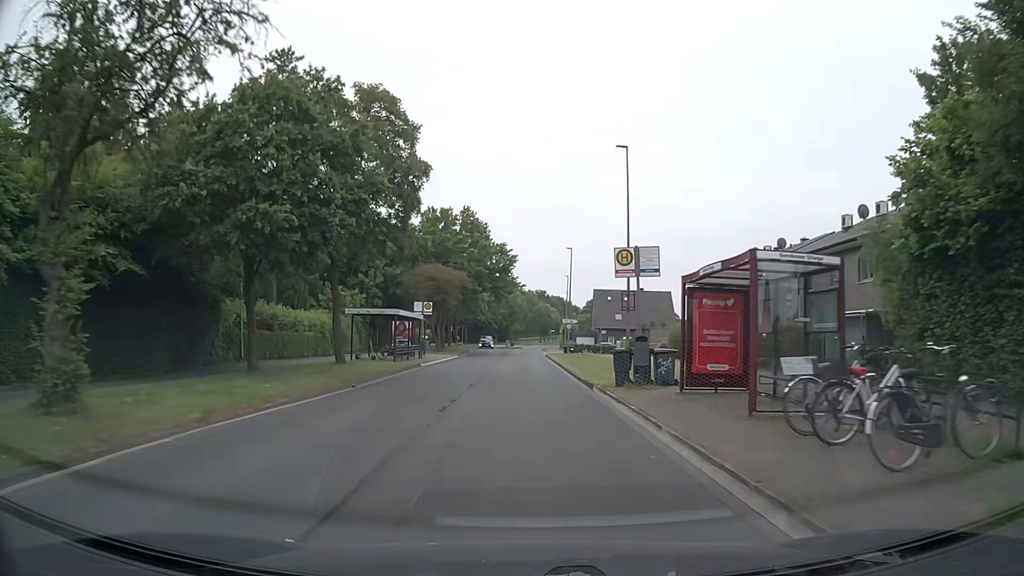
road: tertiary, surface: asphalt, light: Day
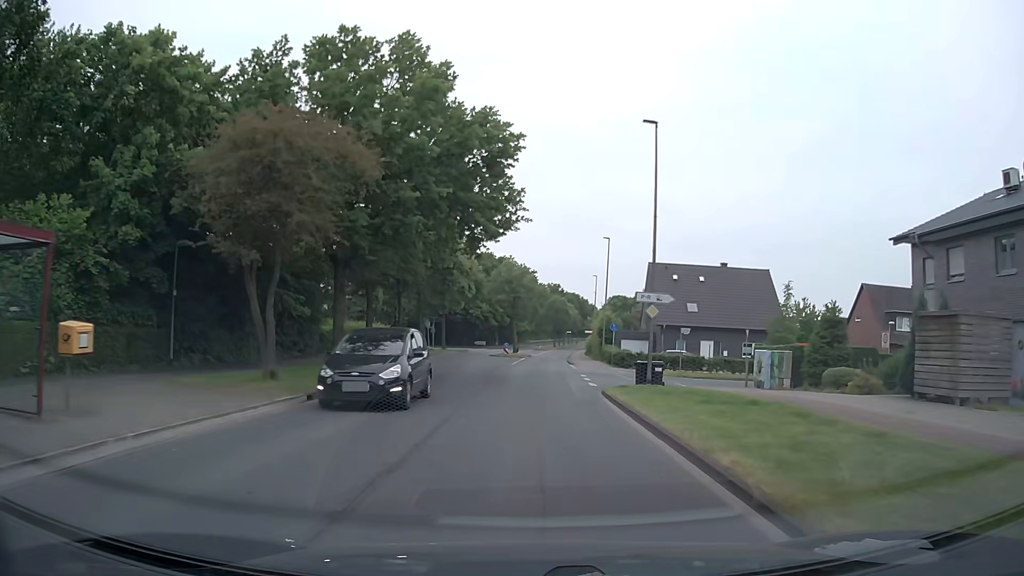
(-0.3, +38.3) m; -1°
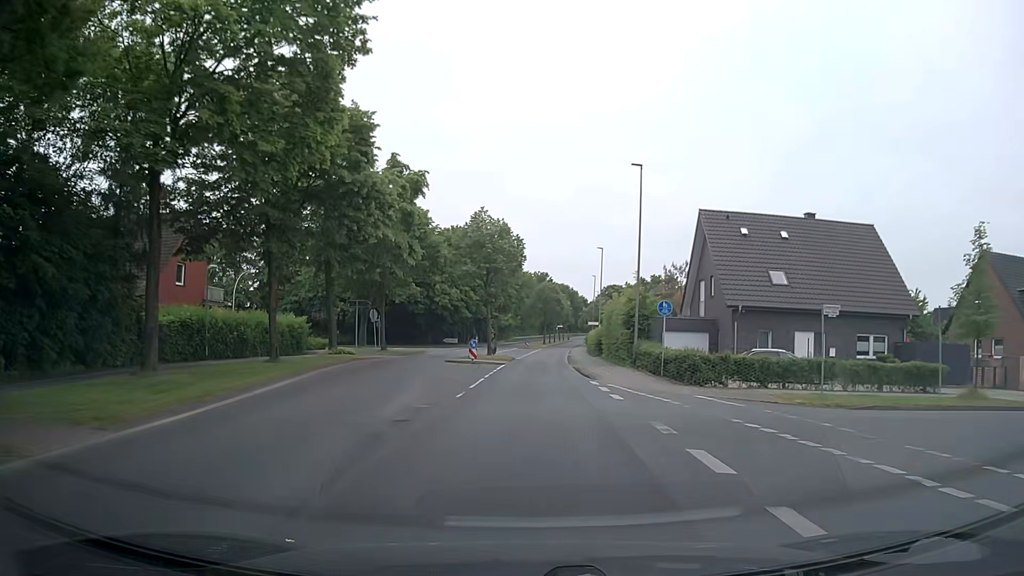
(+0.4, +23.0) m; +2°
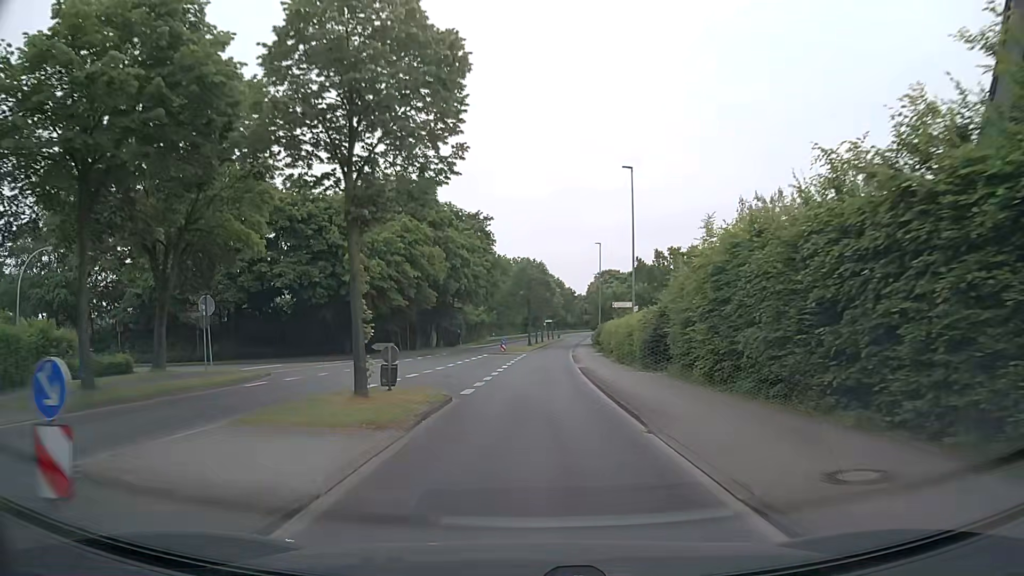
(+0.4, +30.6) m; +1°
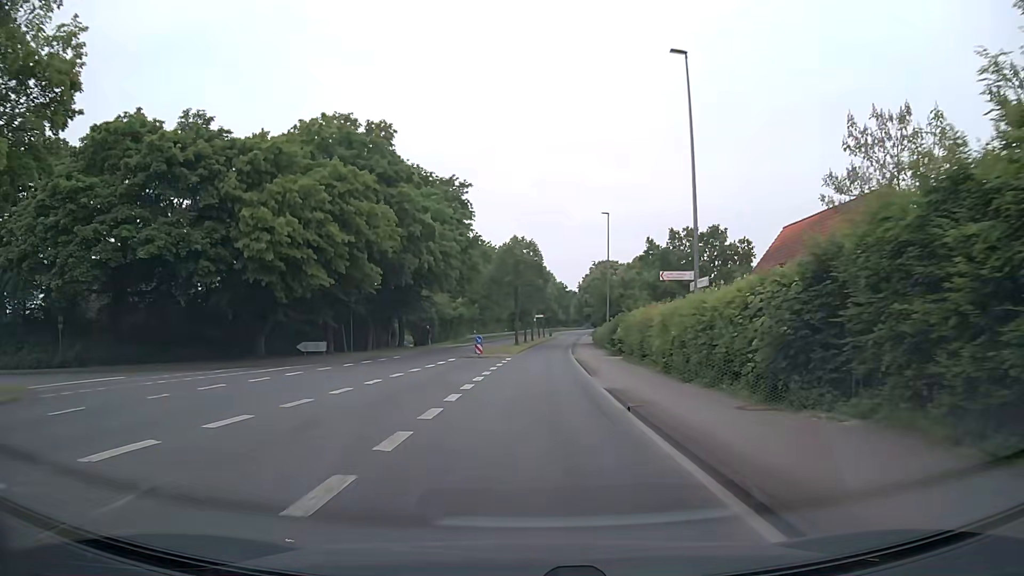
(+0.2, +15.3) m; +2°
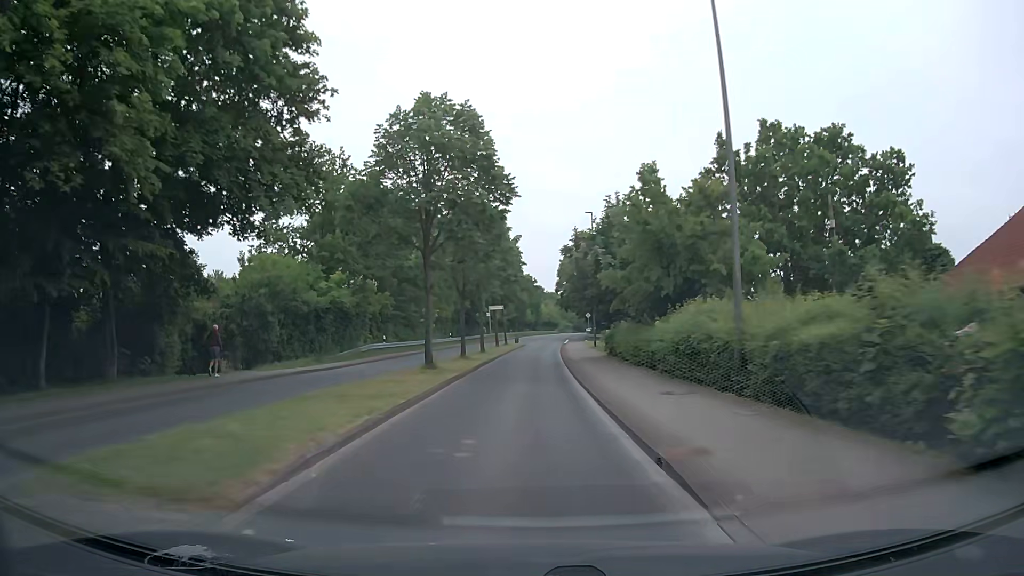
(+0.9, +38.1) m; +2°
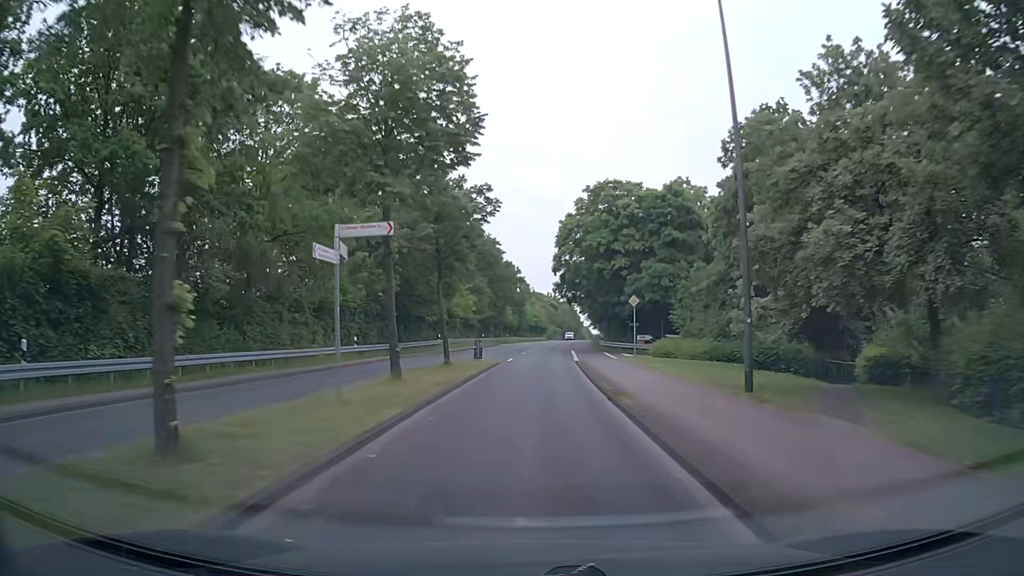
(+0.6, +37.9) m; +2°
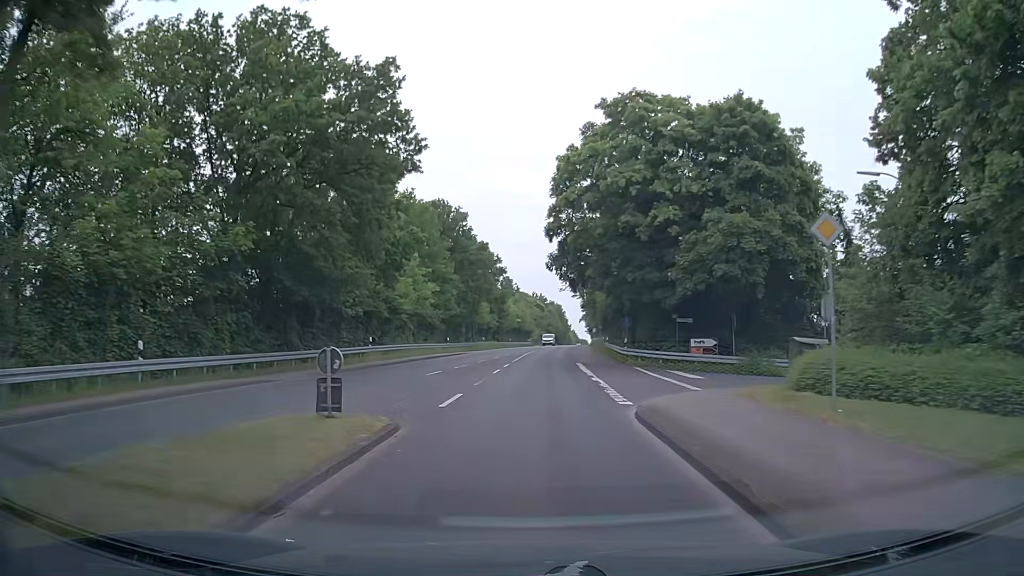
(+0.4, +22.8) m; +2°
(0, +10) (0, +20) (0, +30) (+1, +40) (+1, +50) (+2, +60) (+2, +70) (+3, +80) (+4, +90) (+5, +100) m
